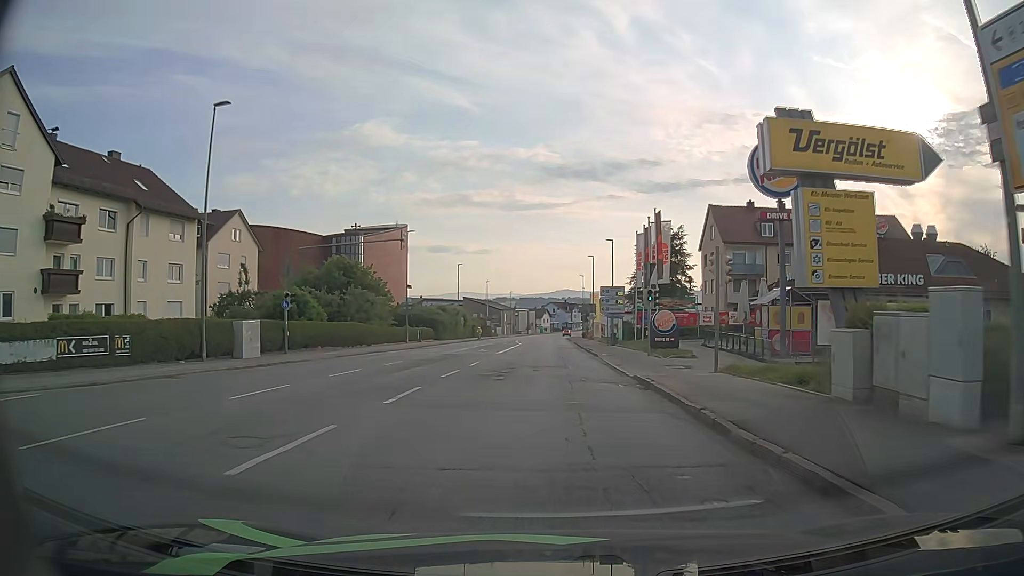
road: tertiary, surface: asphalt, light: Day
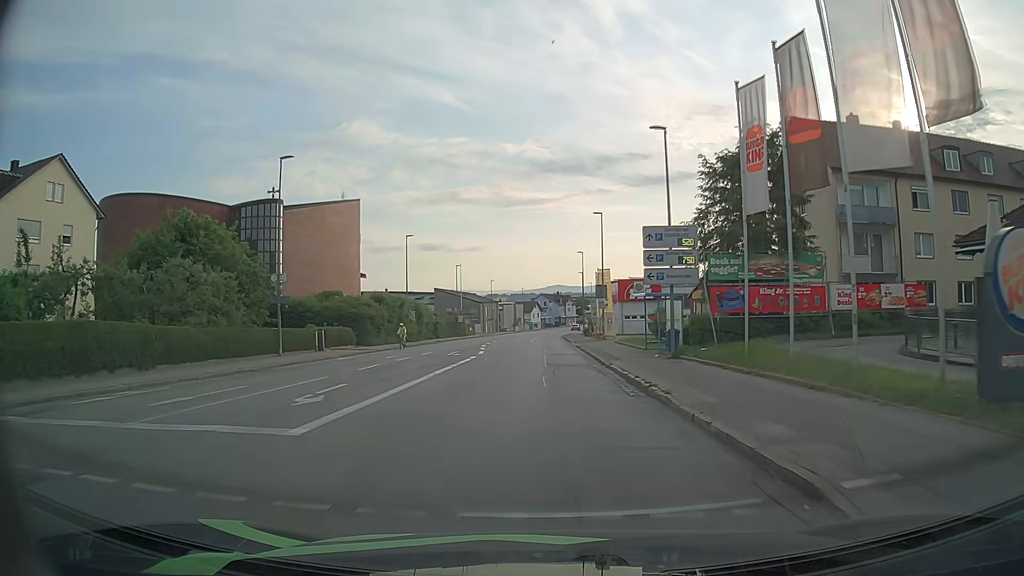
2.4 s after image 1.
(+0.2, +28.6) m; +1°
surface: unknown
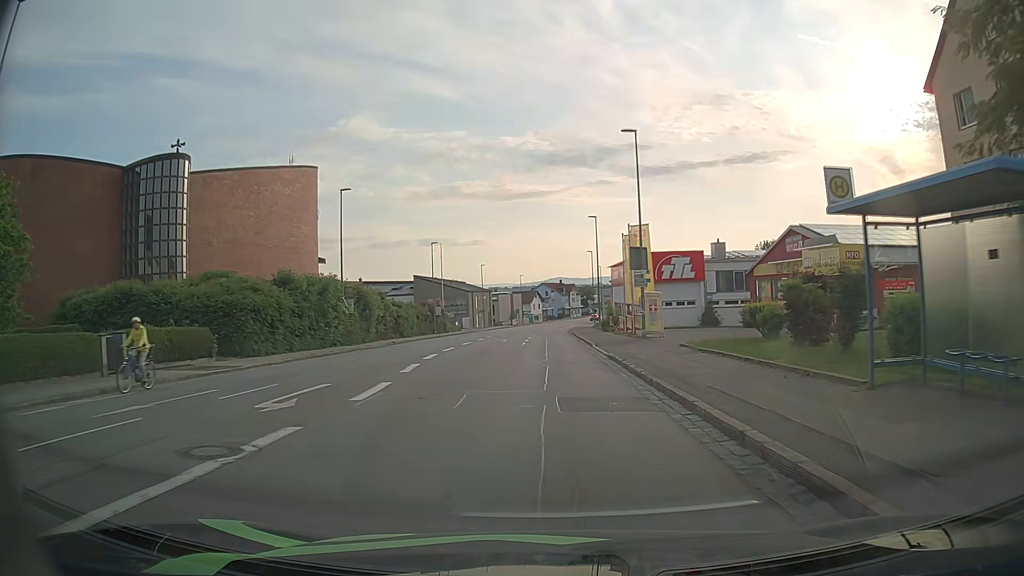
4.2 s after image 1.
(-0.2, +21.9) m; -1°
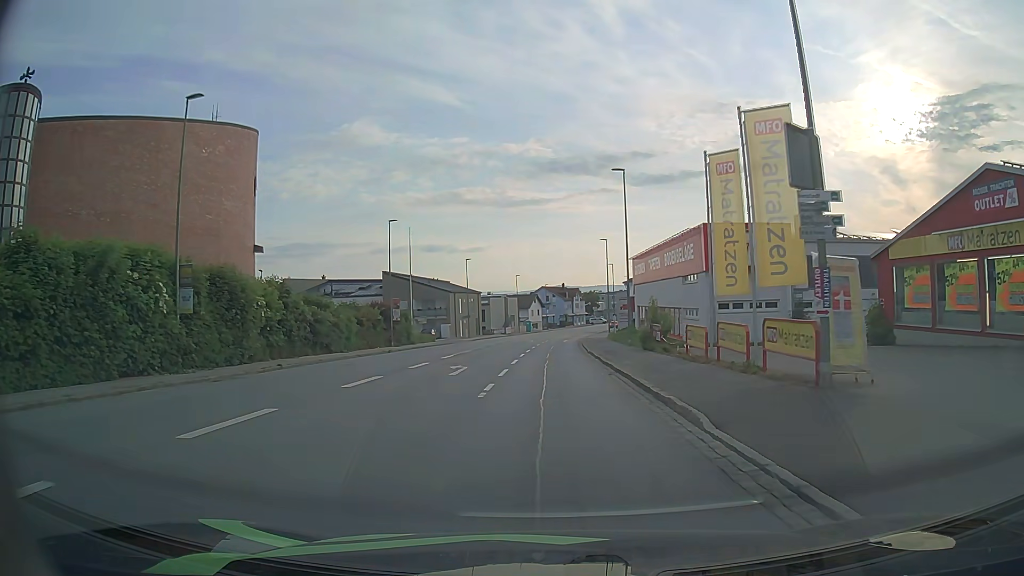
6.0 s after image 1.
(0.0, +21.7) m; 0°
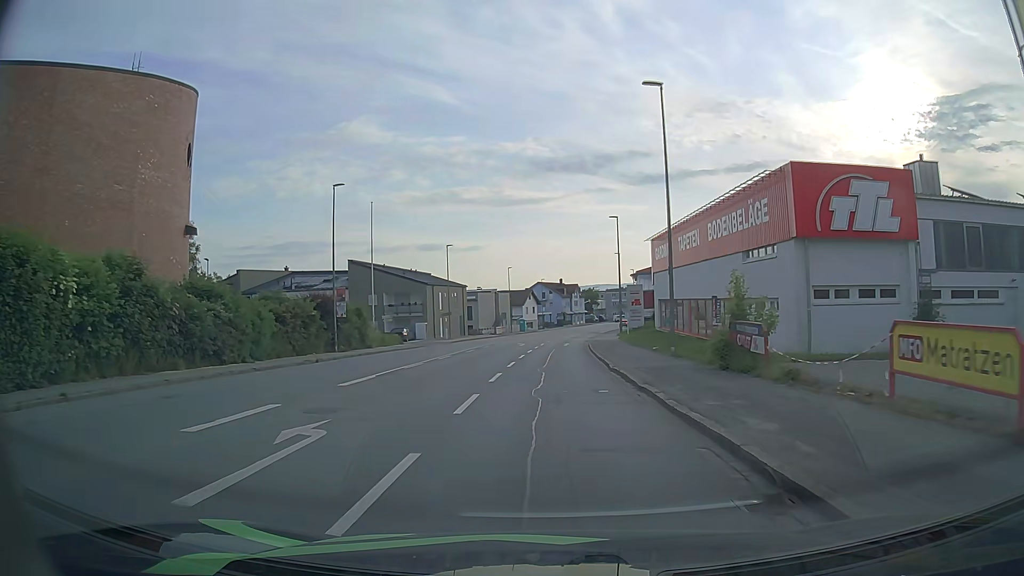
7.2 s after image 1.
(+0.1, +14.3) m; +1°
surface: asphalt
(0, +10) (0, +20) (0, +30) (0, +40) (+1, +50) (+1, +60) (+2, +70) (+3, +80) (+5, +90) (+6, +100) m
